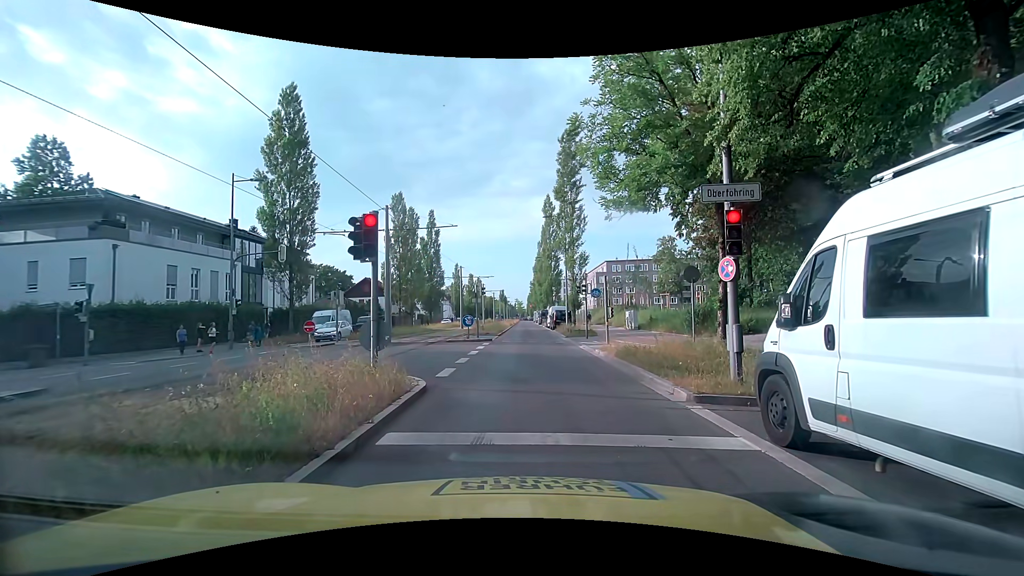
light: Day
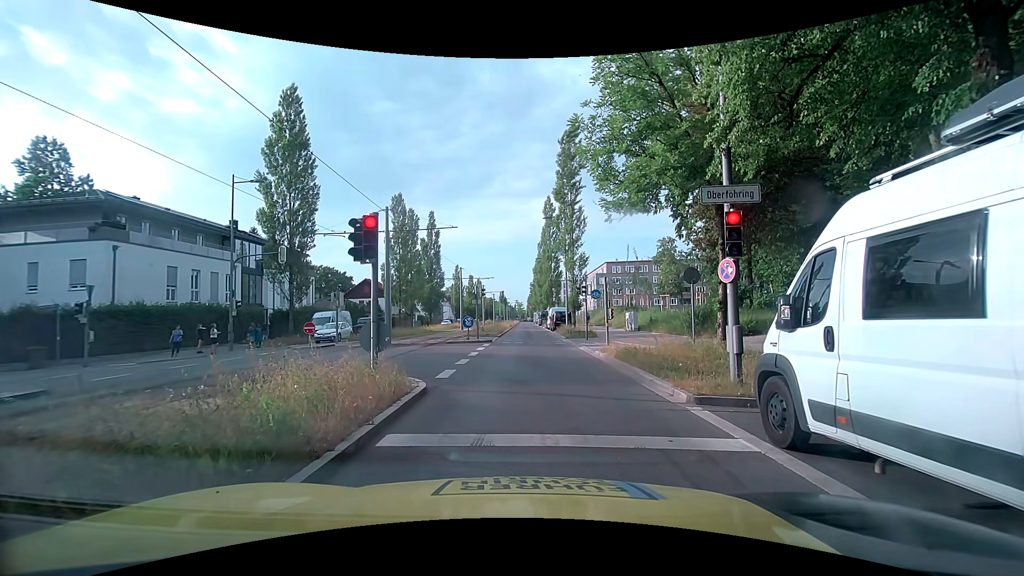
(0.0, +0.1) m; 0°
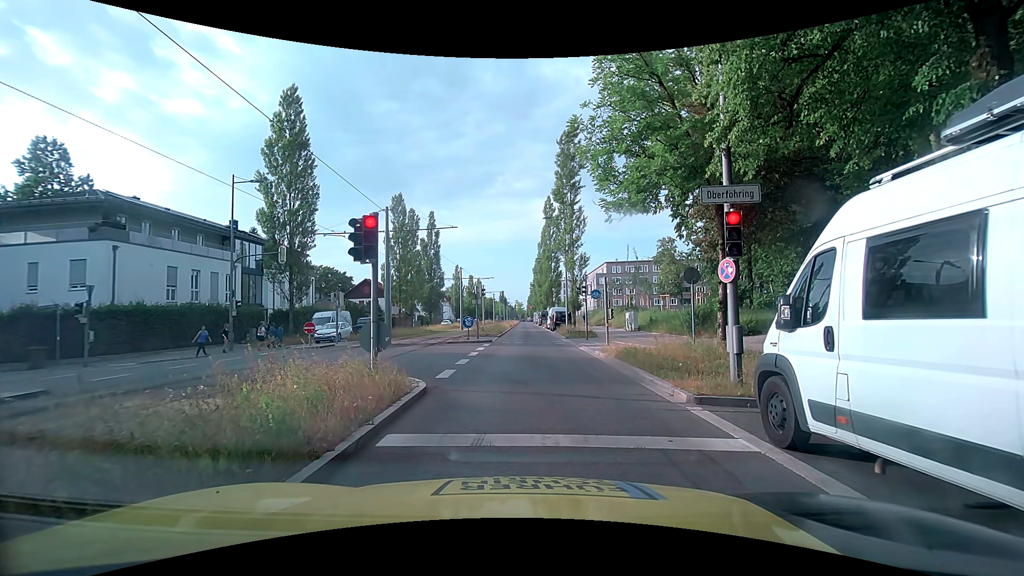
(0.0, 0.0) m; 0°
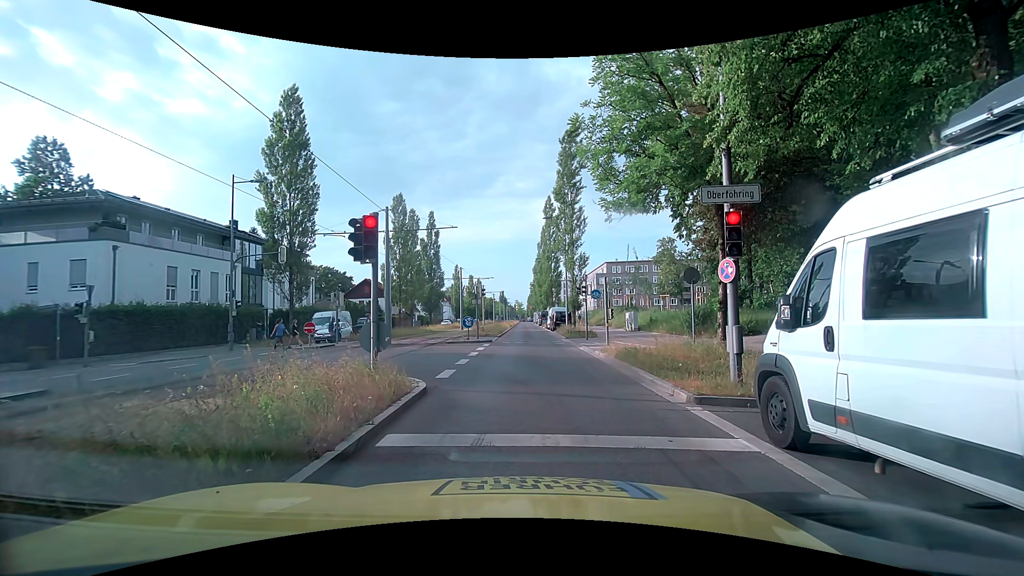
(0.0, 0.0) m; 0°
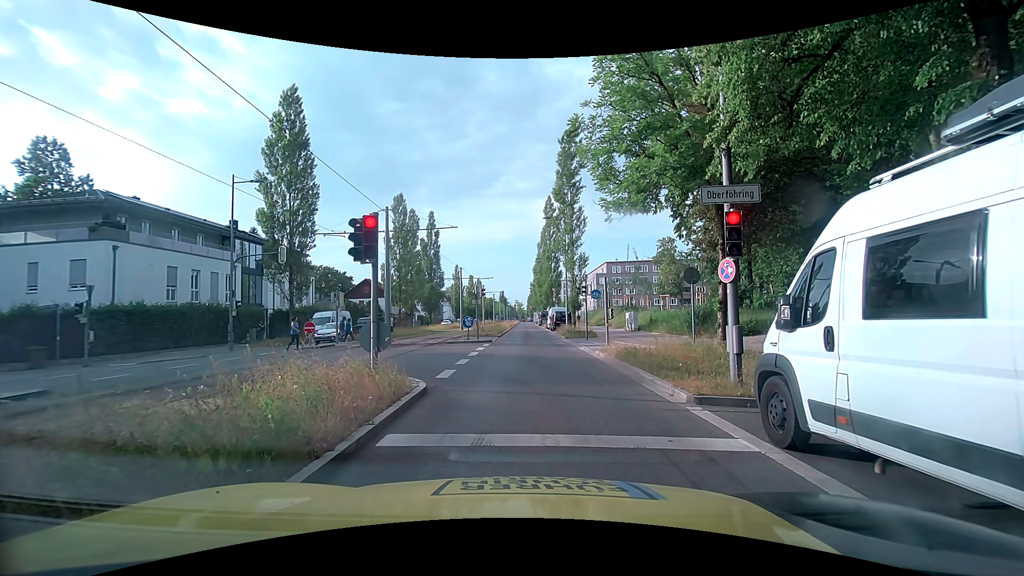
(0.0, 0.0) m; 0°
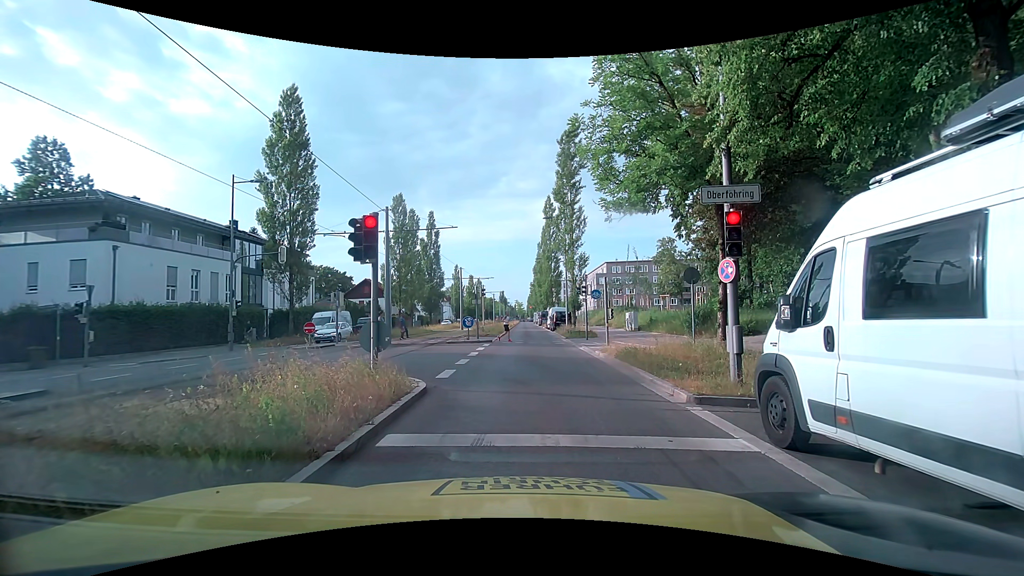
(0.0, 0.0) m; 0°
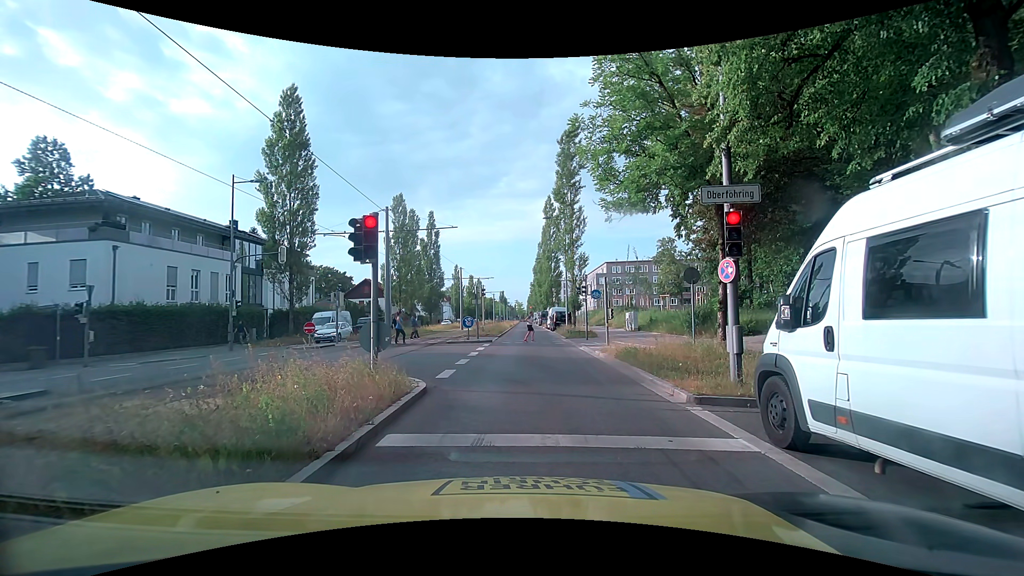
(0.0, 0.0) m; 0°
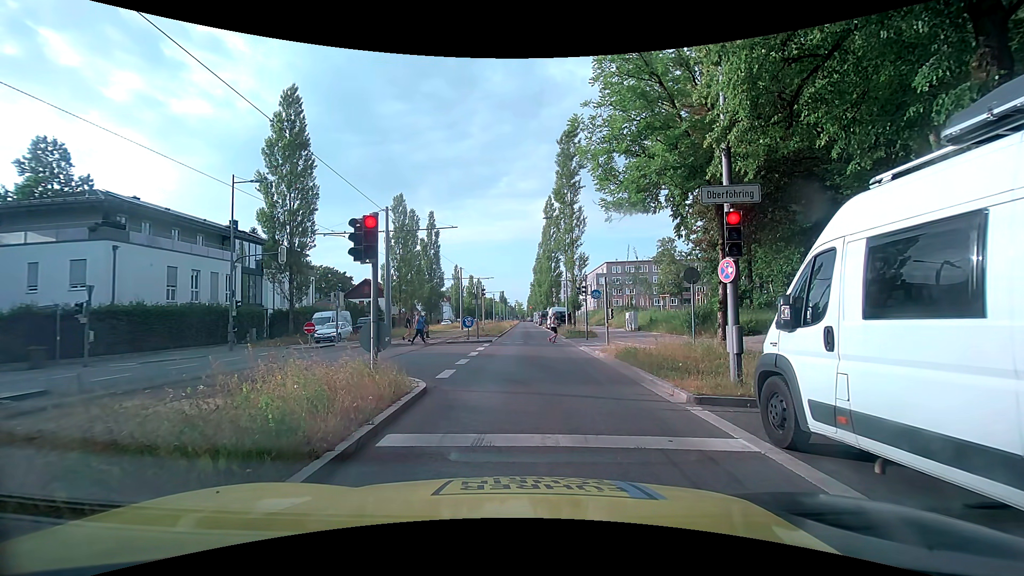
(0.0, 0.0) m; 0°
(0, +10) (0, +20) (-1, +30) (-1, +40) (-1, +50) (-2, +60) (-2, +70) (-3, +80) (-3, +90) (-4, +100) m
